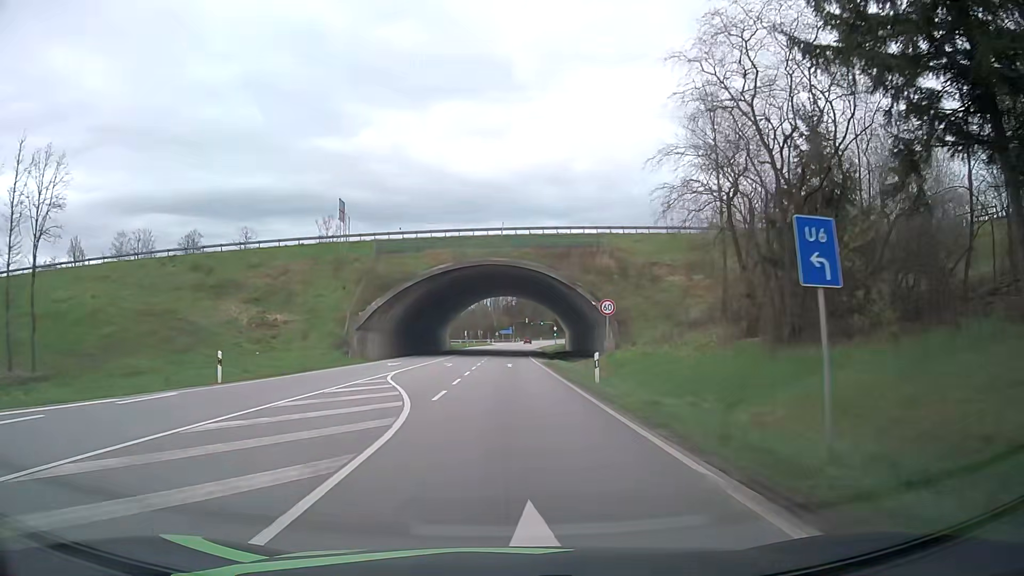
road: primary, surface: asphalt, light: Day
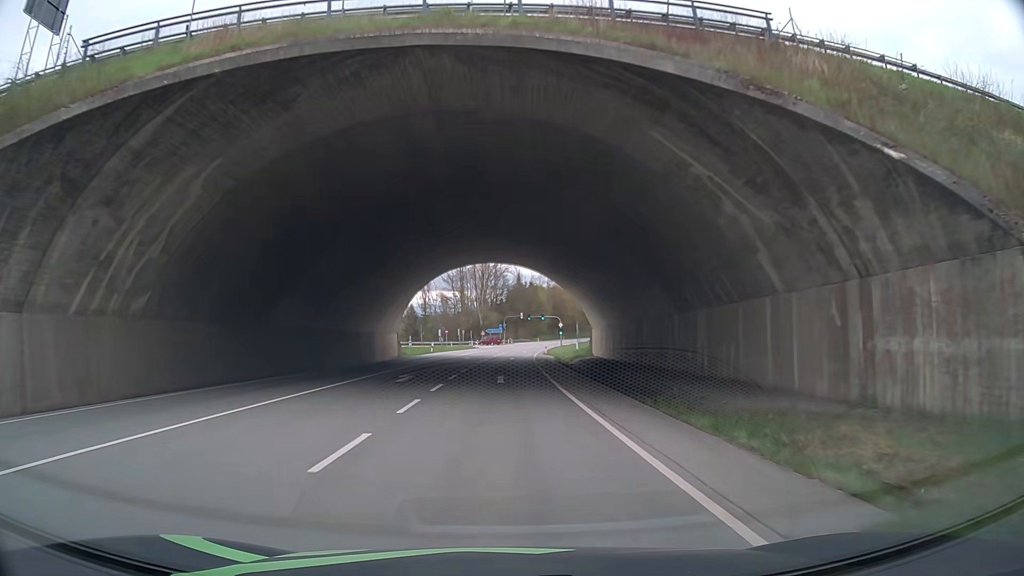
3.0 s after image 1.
(0.0, +44.8) m; +1°
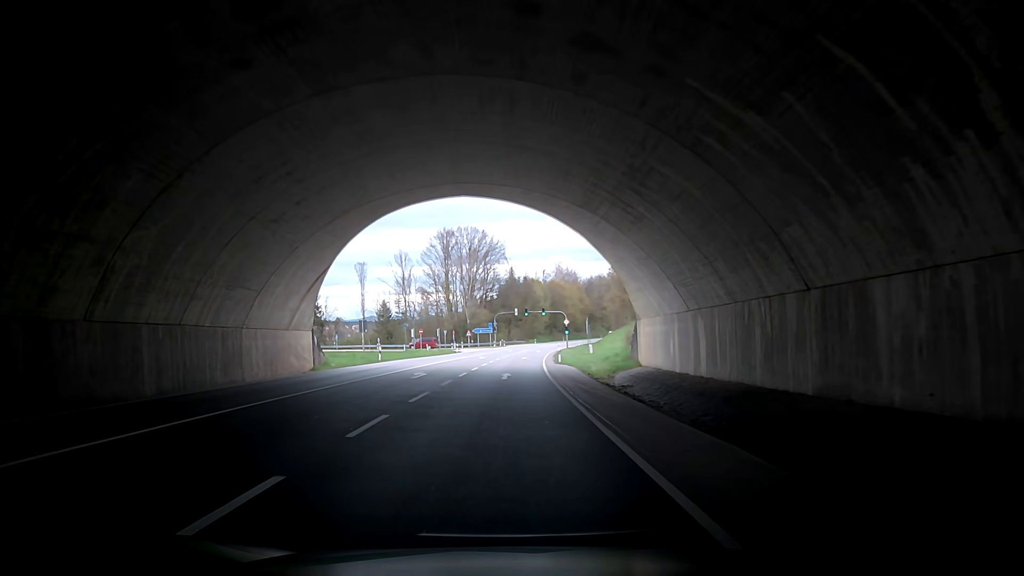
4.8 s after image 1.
(-0.2, +27.3) m; -1°
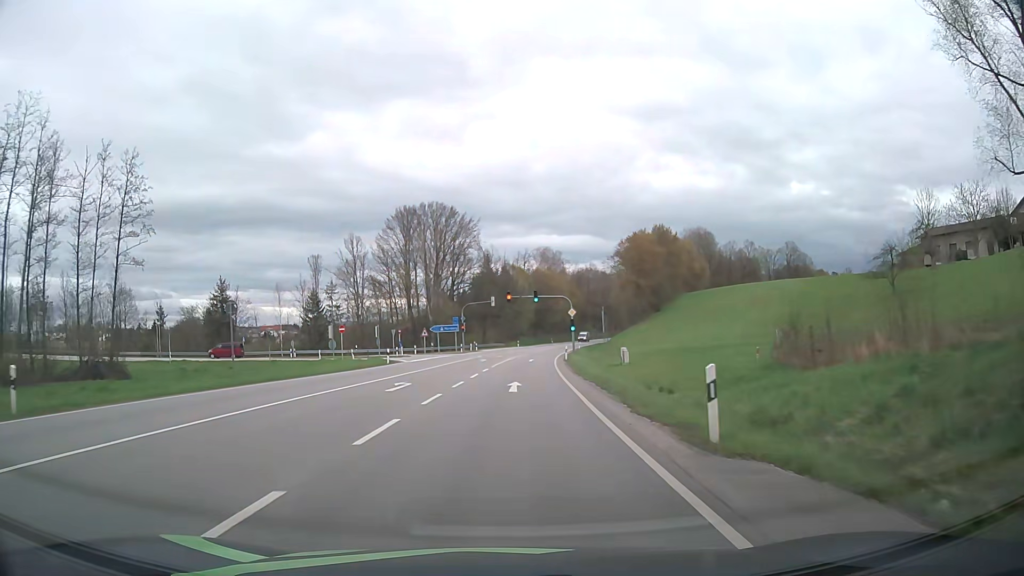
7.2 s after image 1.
(+0.5, +36.7) m; +4°
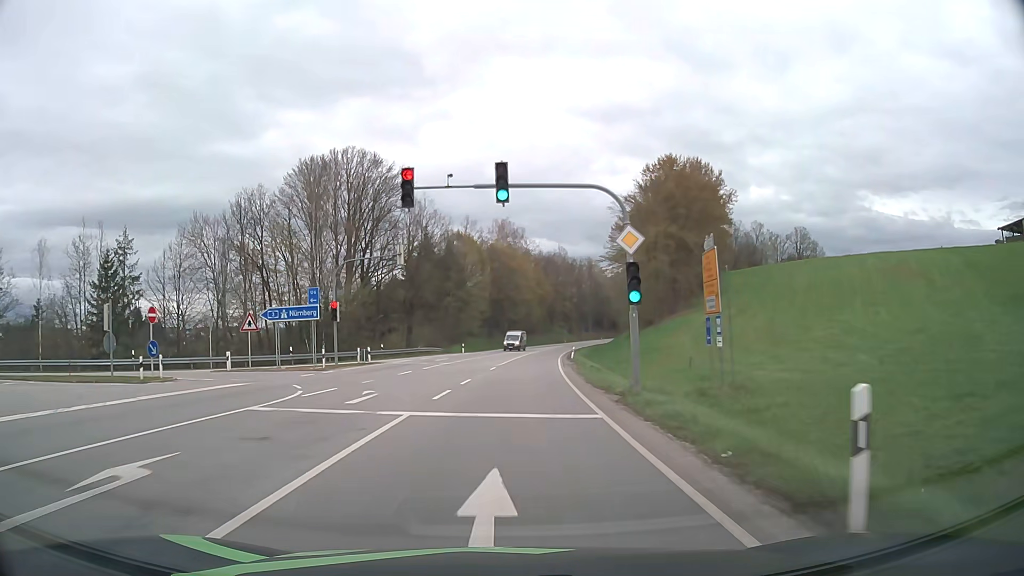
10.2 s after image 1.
(+1.4, +46.2) m; +4°
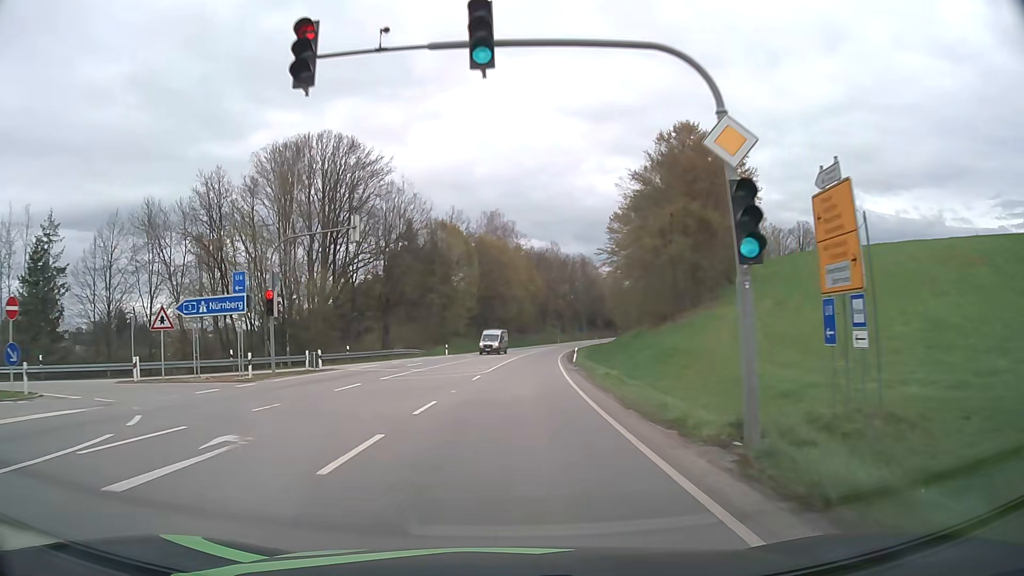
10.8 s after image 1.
(+0.1, +9.3) m; +1°
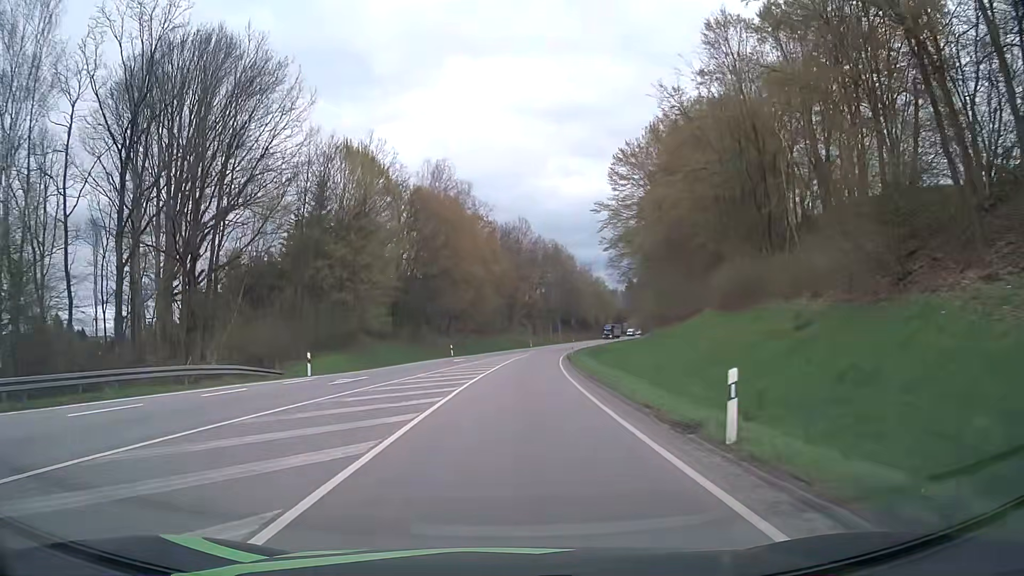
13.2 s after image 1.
(+1.2, +37.3) m; +3°
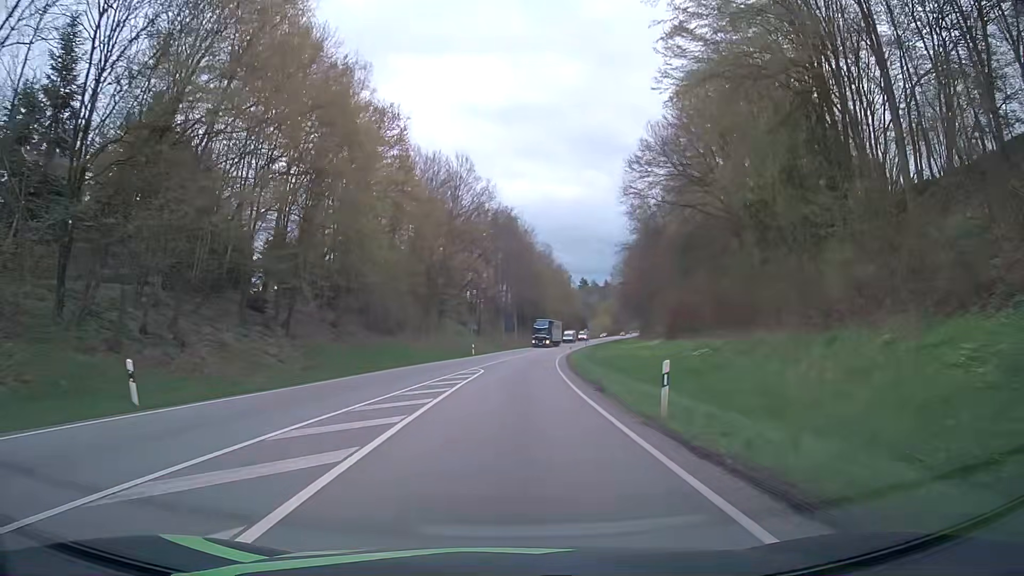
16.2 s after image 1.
(+1.7, +46.9) m; +5°
(0, +10) (0, +20) (+1, +30) (+1, +40) (+2, +50) (+3, +60) (+4, +70) (+5, +80) (+6, +90) (+8, +100) m
